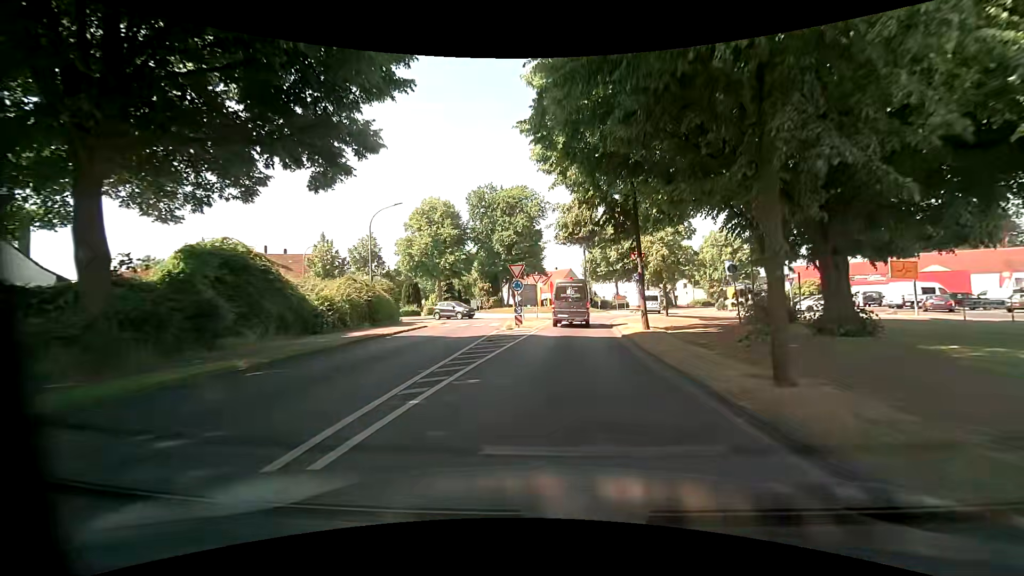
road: primary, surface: asphalt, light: Day
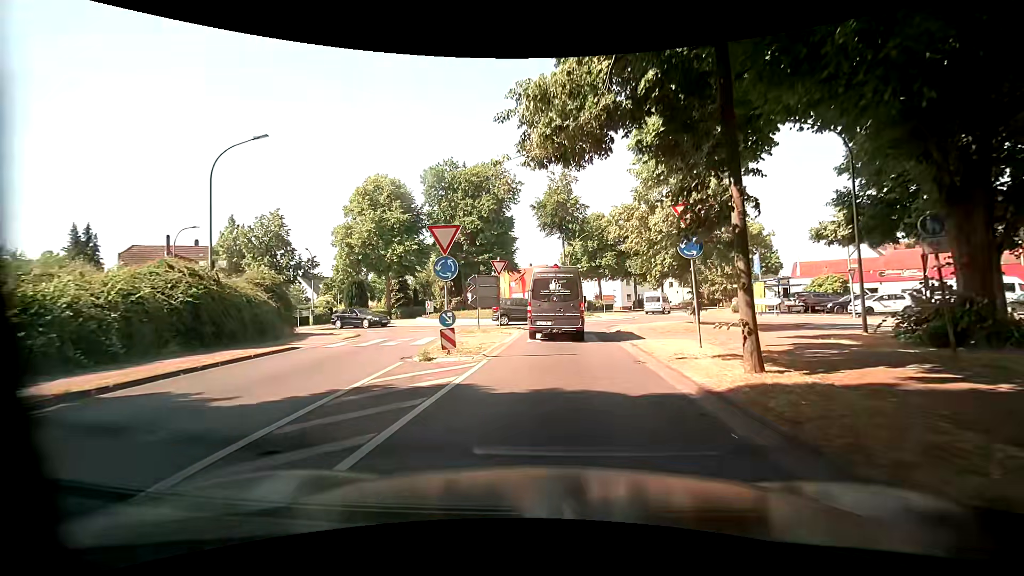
(+0.4, +12.4) m; +3°
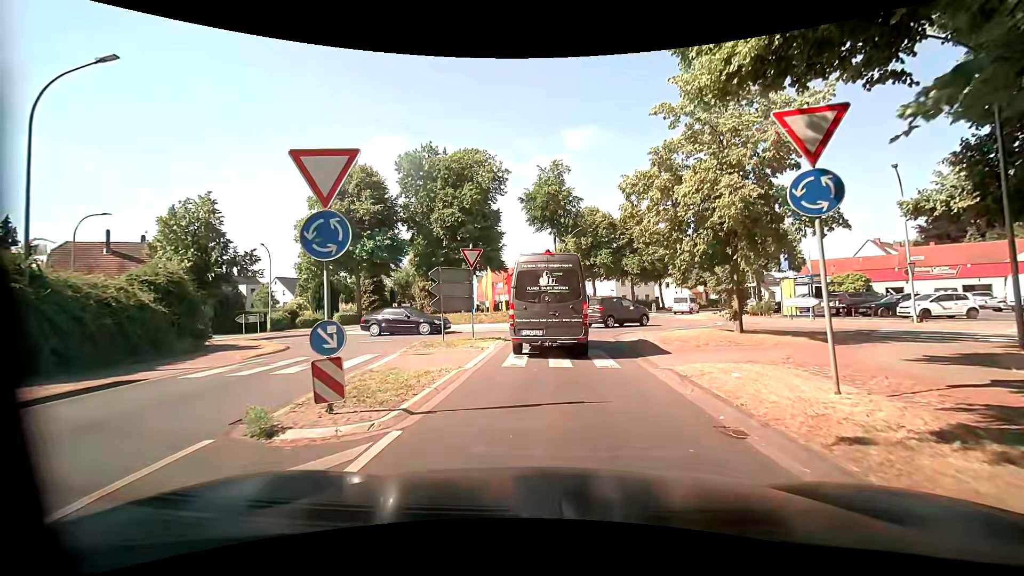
(+0.1, +6.0) m; +1°
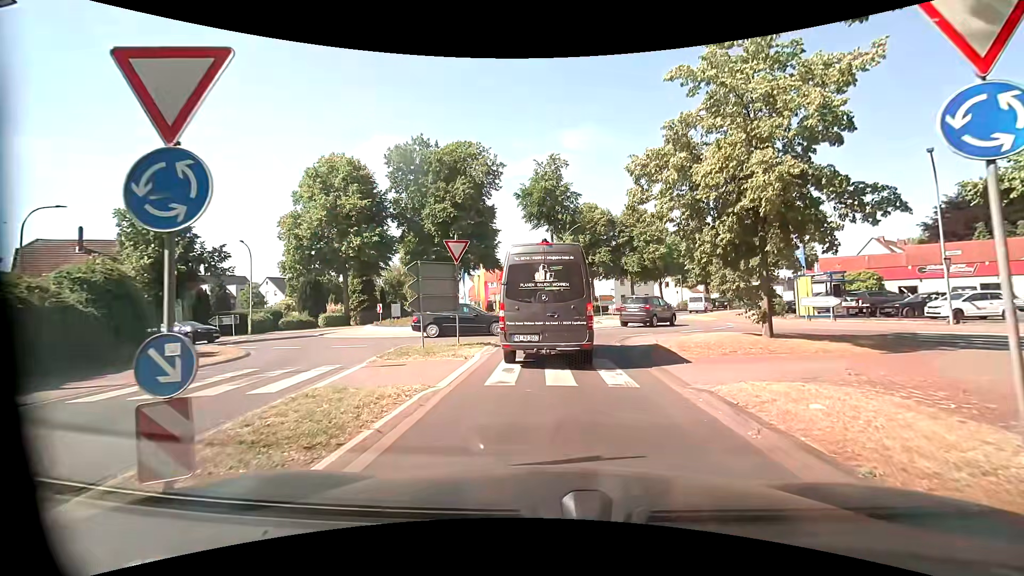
(0.0, +2.4) m; +1°
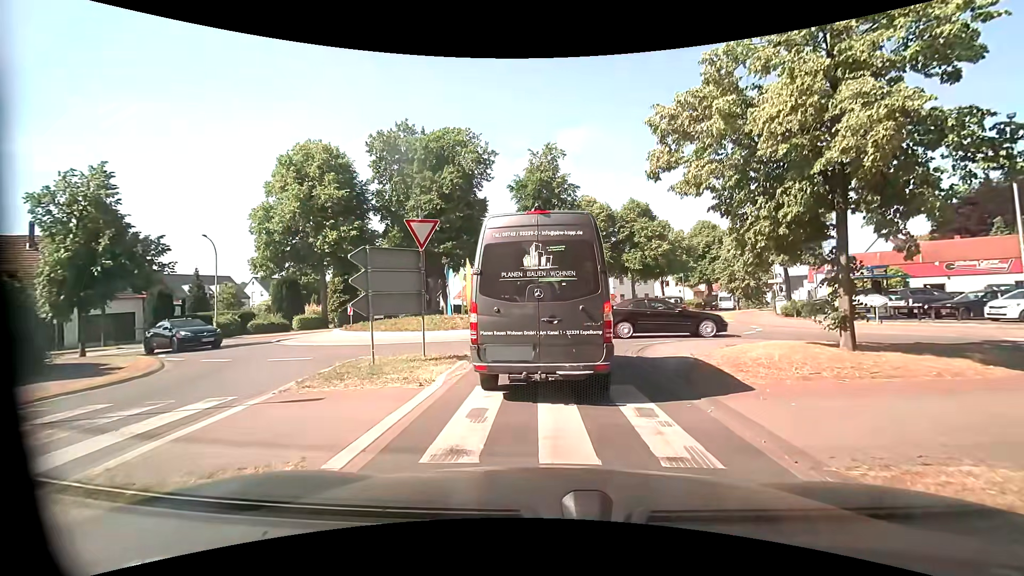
(0.0, +3.9) m; -2°
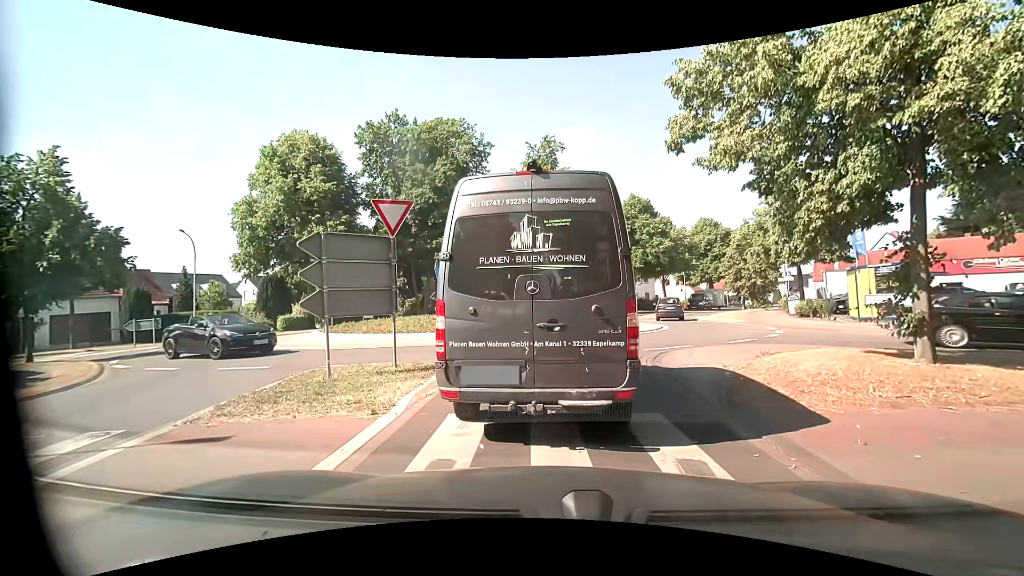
(0.0, +1.9) m; +1°
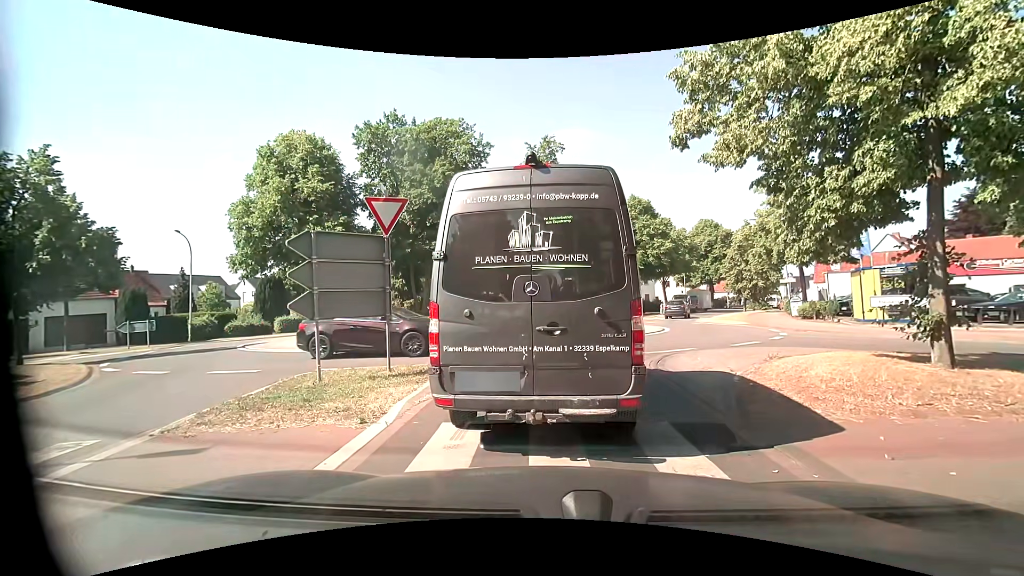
(0.0, +0.4) m; 0°
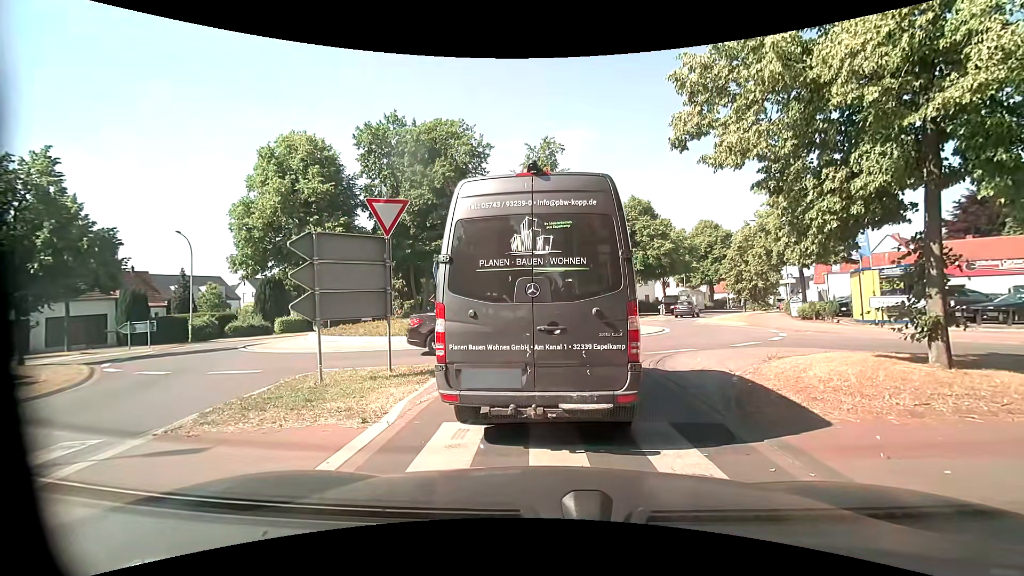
(0.0, 0.0) m; 0°
(0, +10) (+4, +19) (+8, +28) (+9, +38) (+13, +48) (+17, +56) (+22, +65) (+28, +73) (+33, +82) (+39, +90) m
